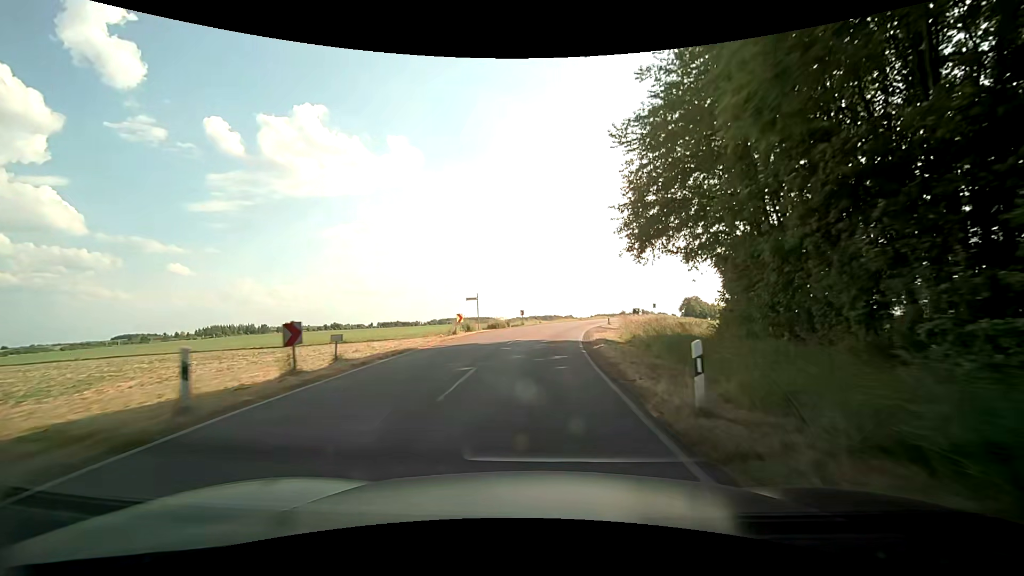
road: tertiary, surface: asphalt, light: Day
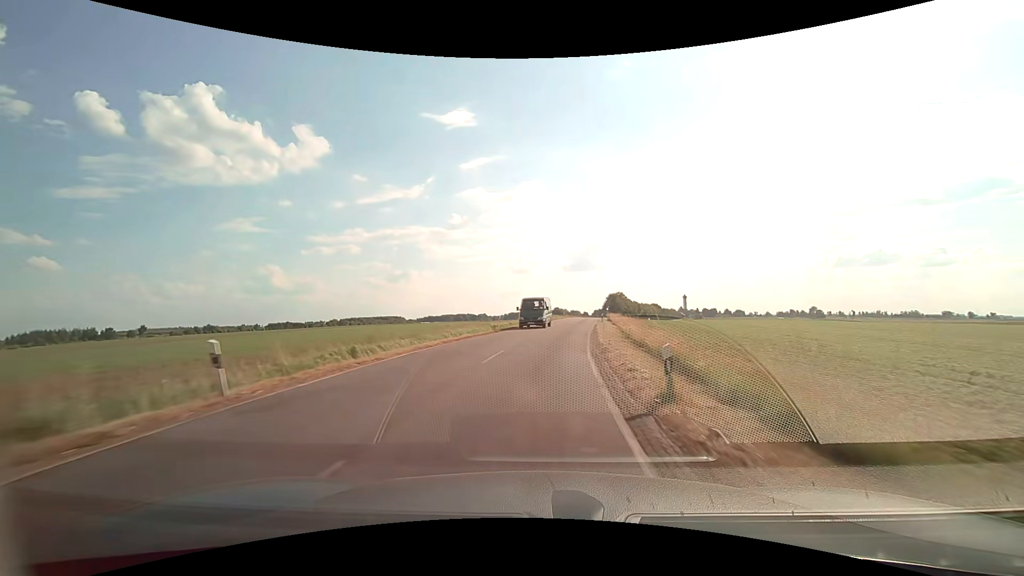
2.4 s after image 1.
(+3.2, +42.8) m; +9°
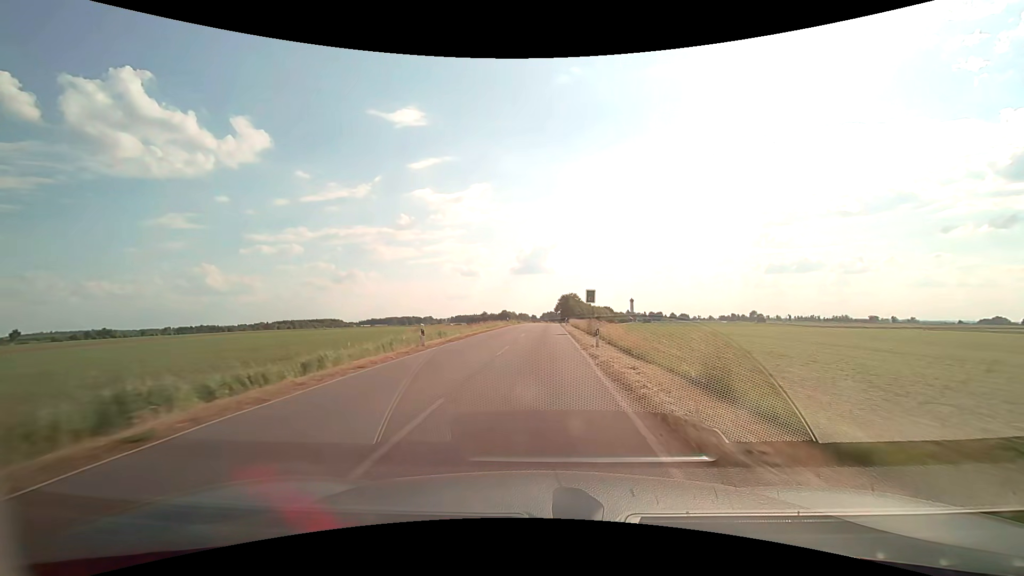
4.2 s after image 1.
(+2.1, +32.8) m; +6°
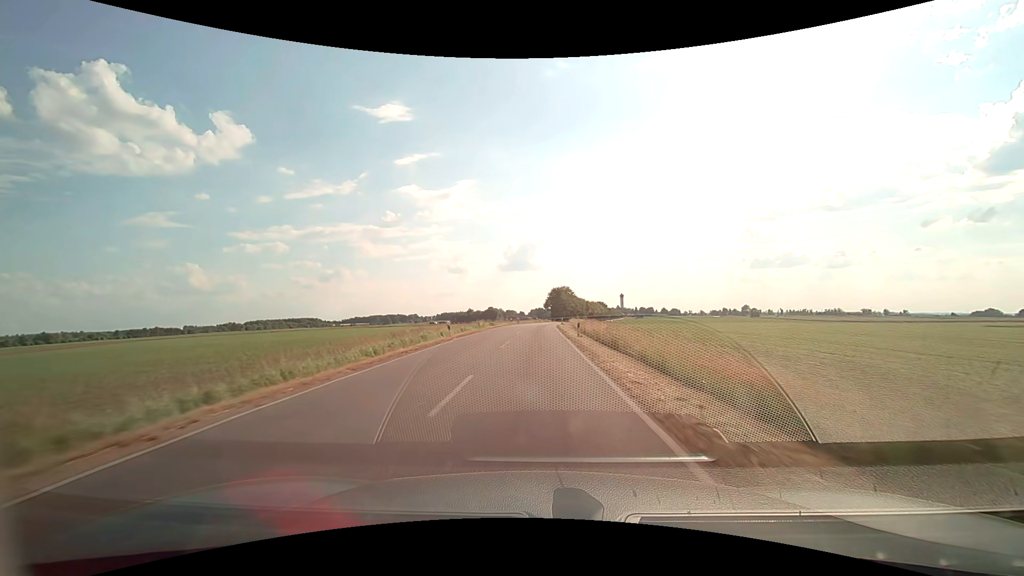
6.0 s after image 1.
(+0.7, +33.7) m; +2°
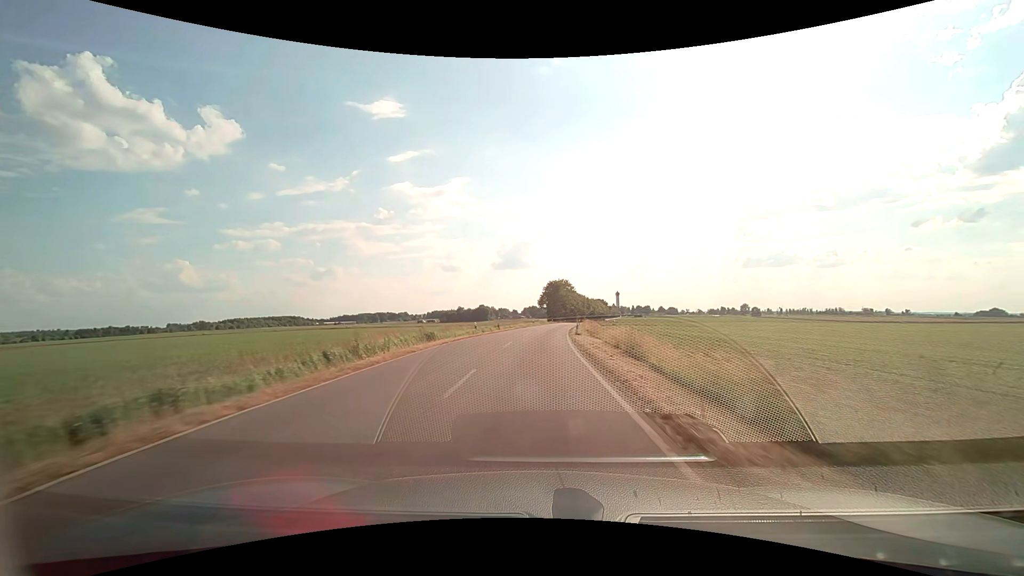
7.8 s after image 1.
(+0.1, +34.8) m; +1°
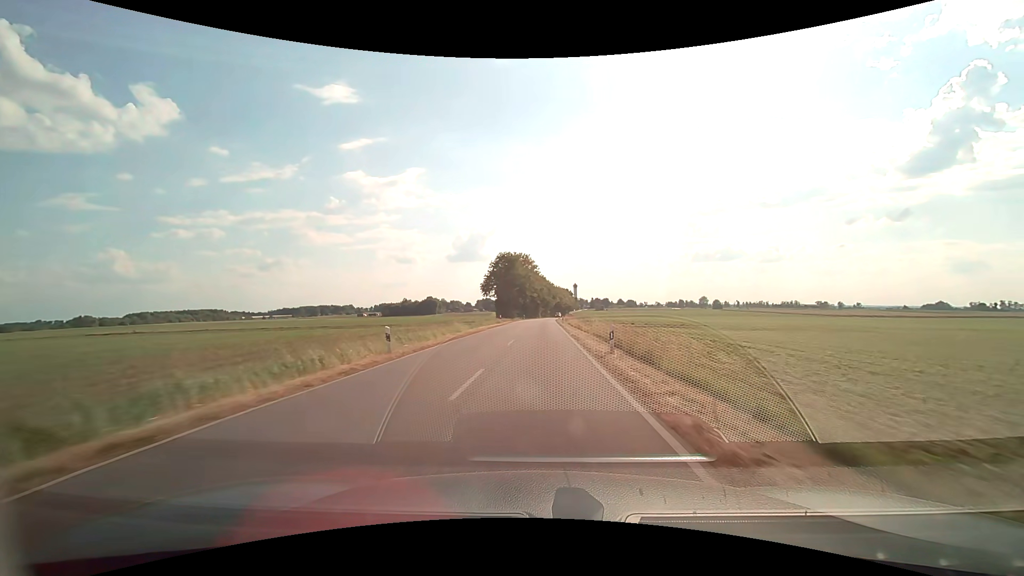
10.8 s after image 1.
(+2.6, +60.8) m; +5°
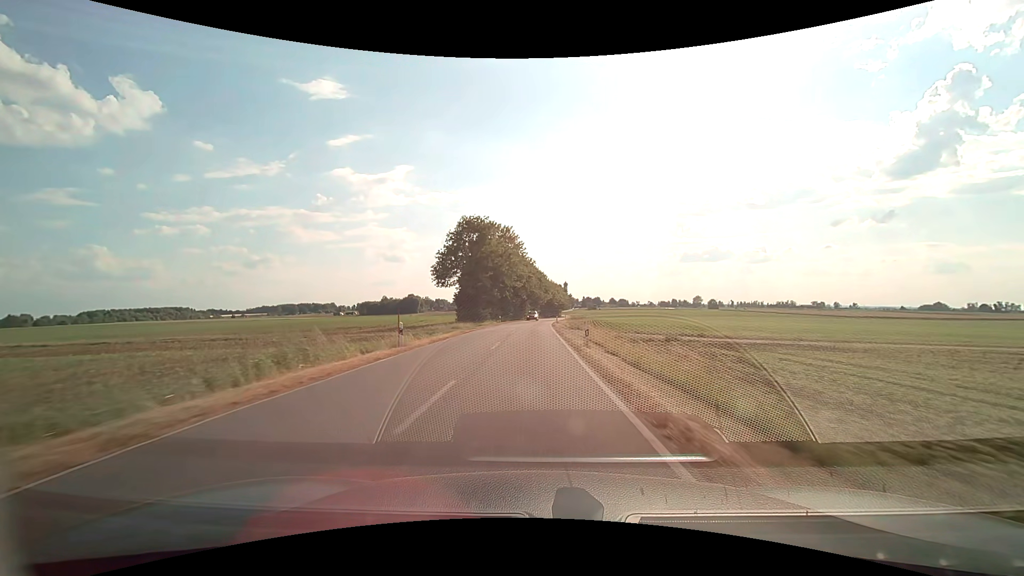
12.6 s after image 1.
(+0.8, +38.2) m; +2°
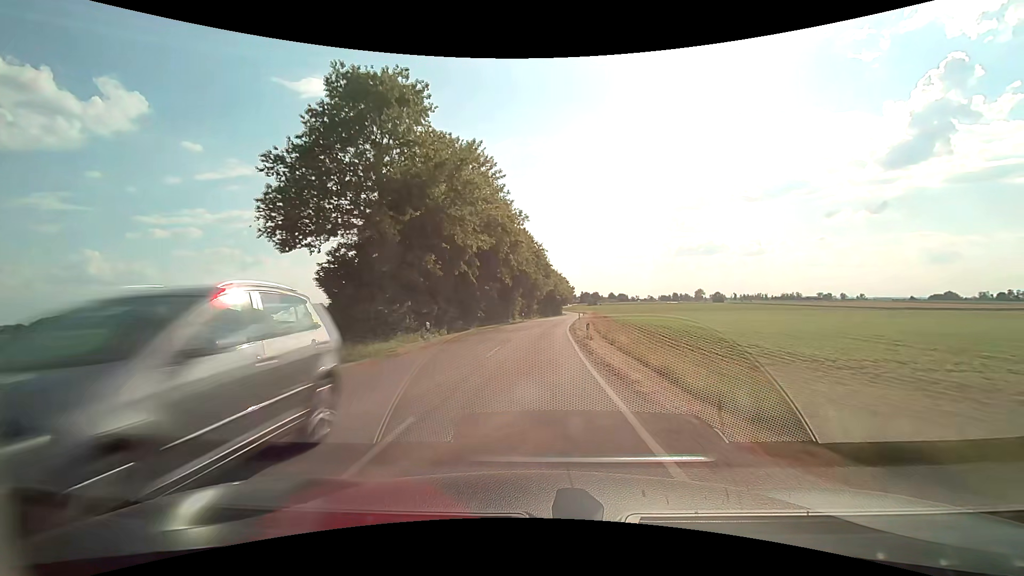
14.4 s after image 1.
(0.0, +39.4) m; 0°
(0, +10) (0, +20) (+1, +30) (+1, +40) (+2, +50) (+3, +60) (+4, +70) (+5, +80) (+6, +90) (+7, +100) m
